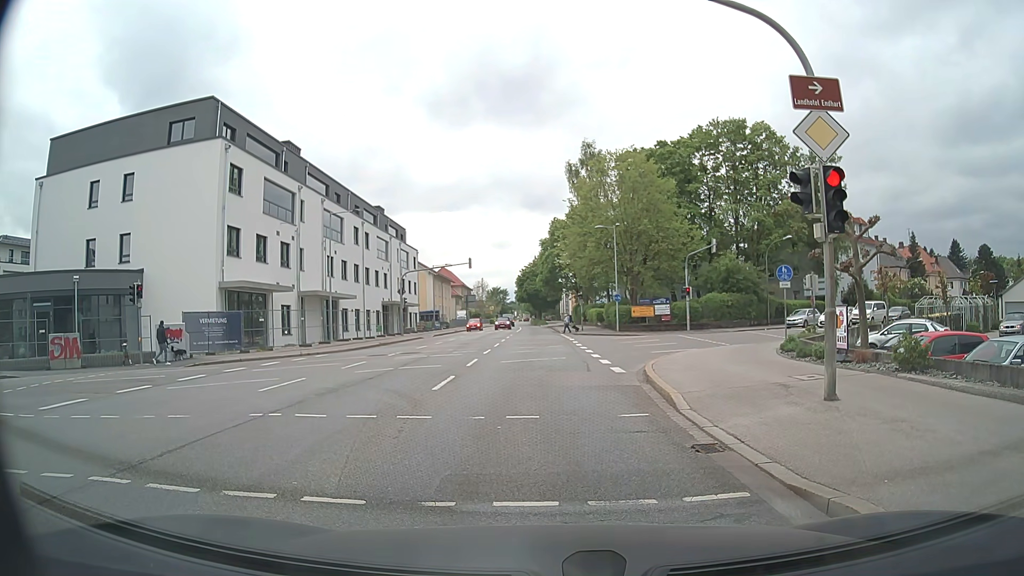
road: secondary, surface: asphalt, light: Day
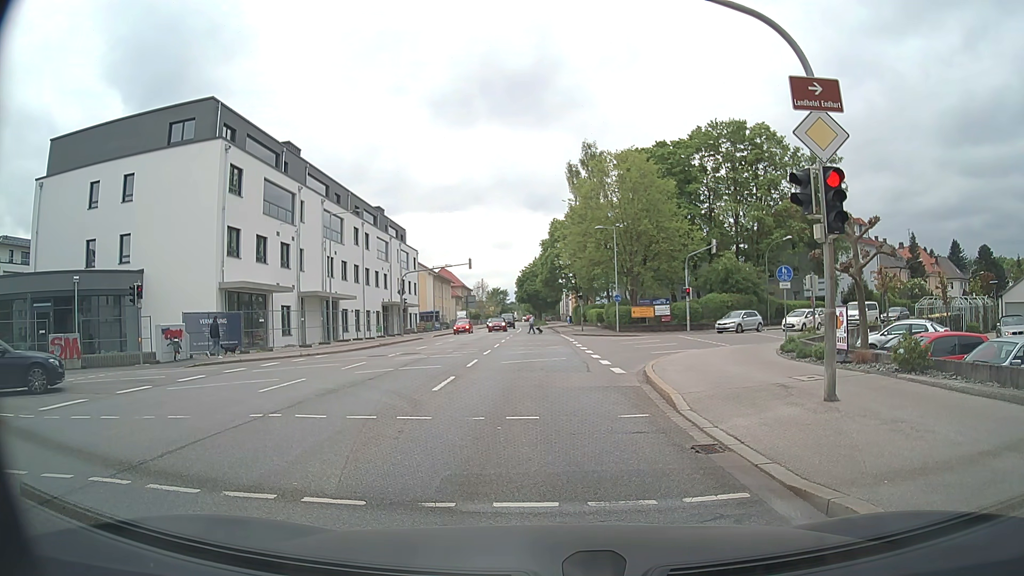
(0.0, +0.1) m; 0°
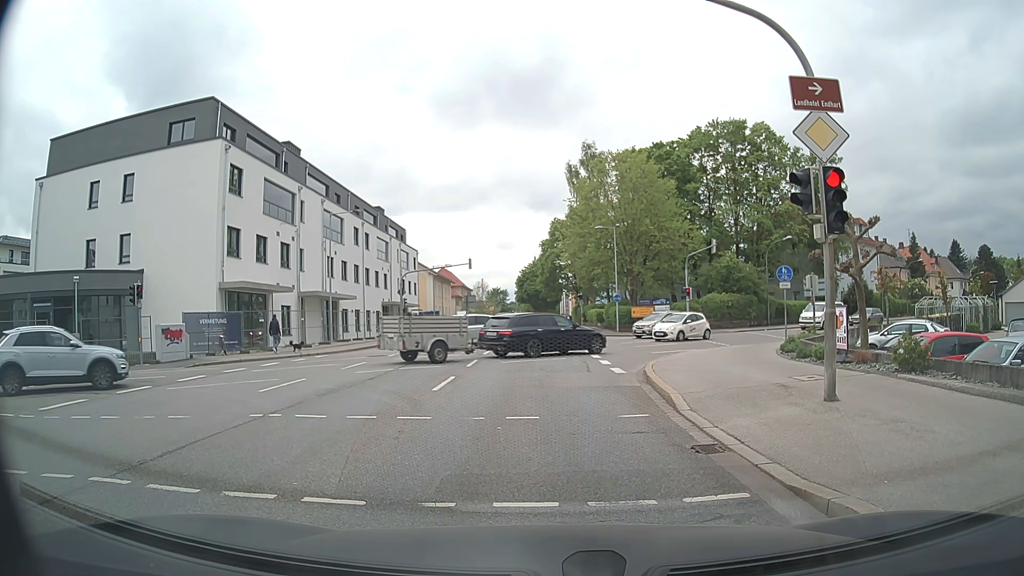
(0.0, 0.0) m; 0°
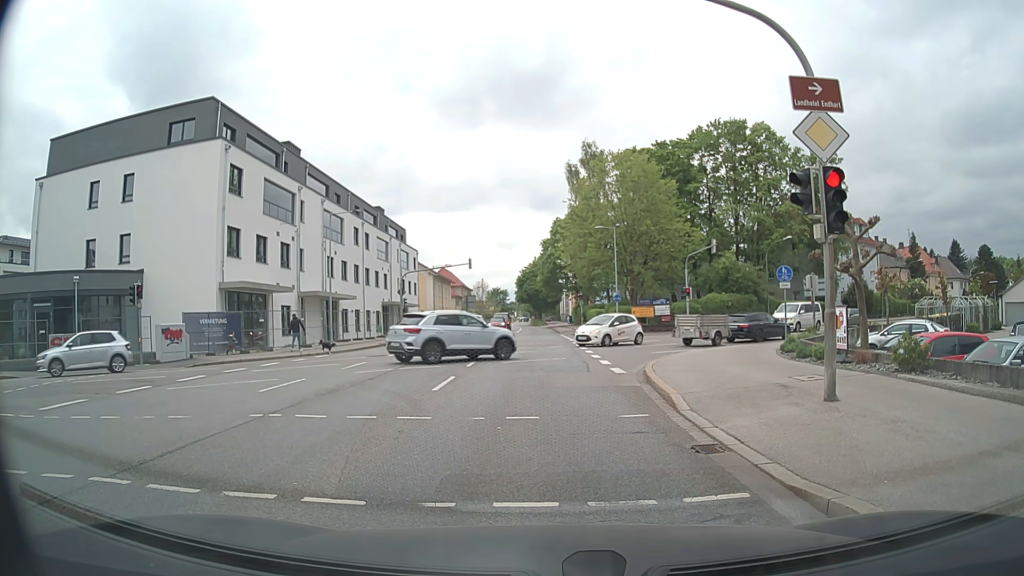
(0.0, 0.0) m; 0°
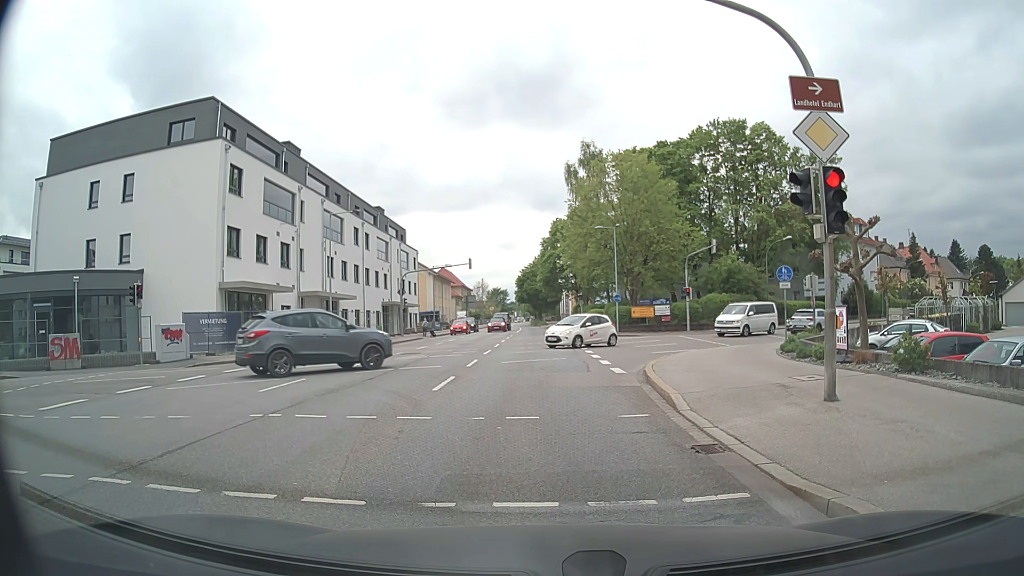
(0.0, 0.0) m; 0°
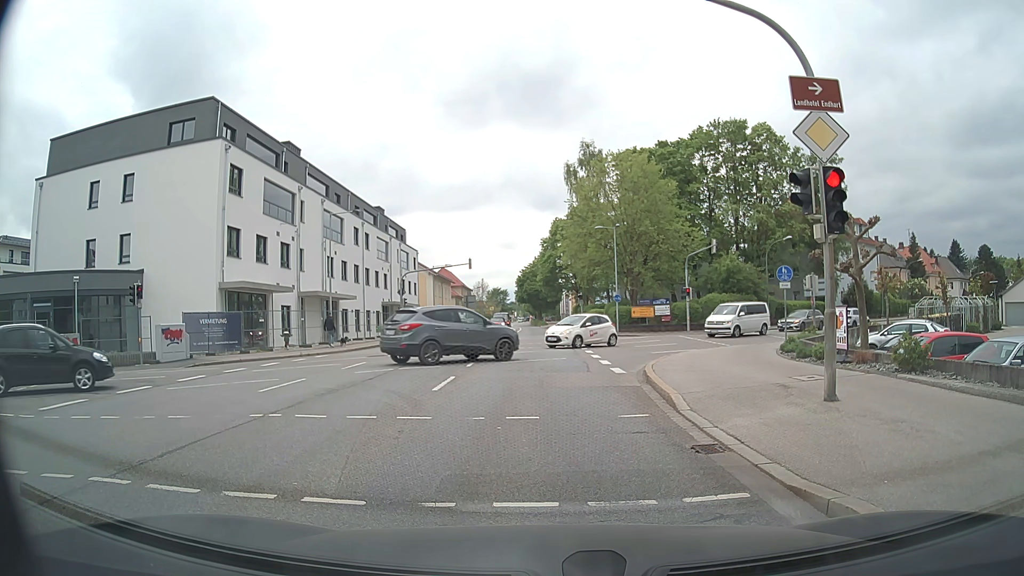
(0.0, 0.0) m; 0°
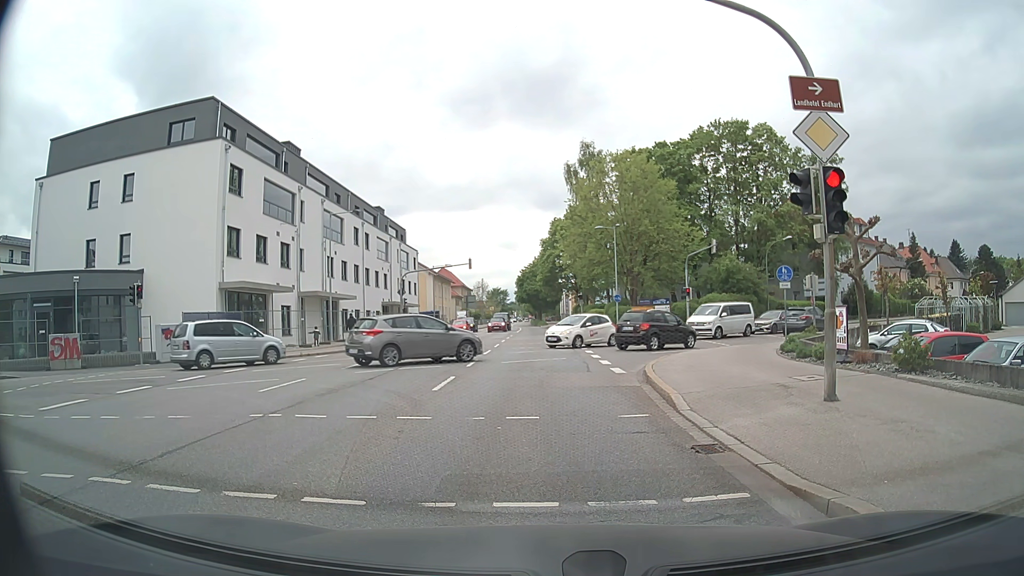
(0.0, 0.0) m; 0°
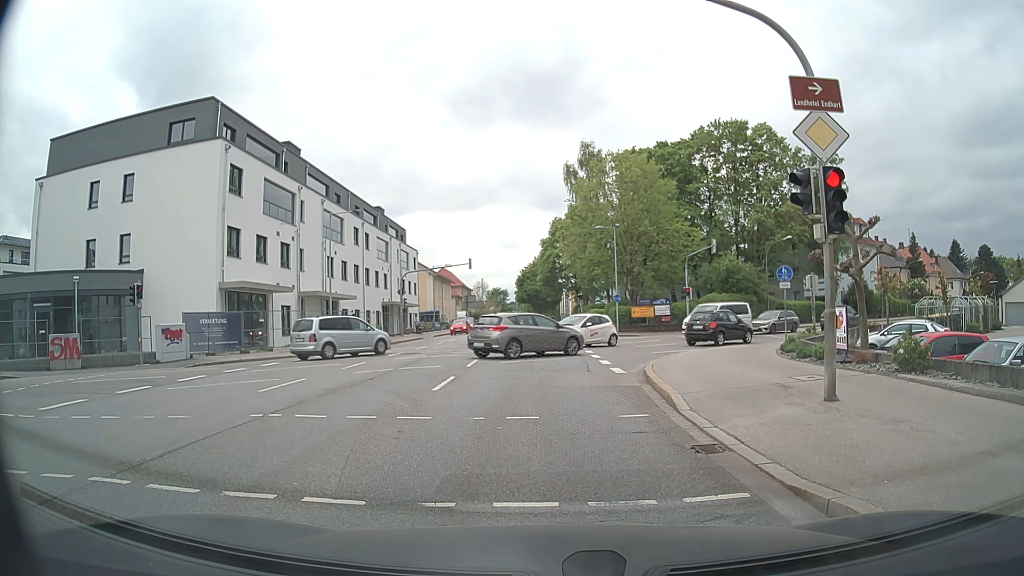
(0.0, 0.0) m; 0°
